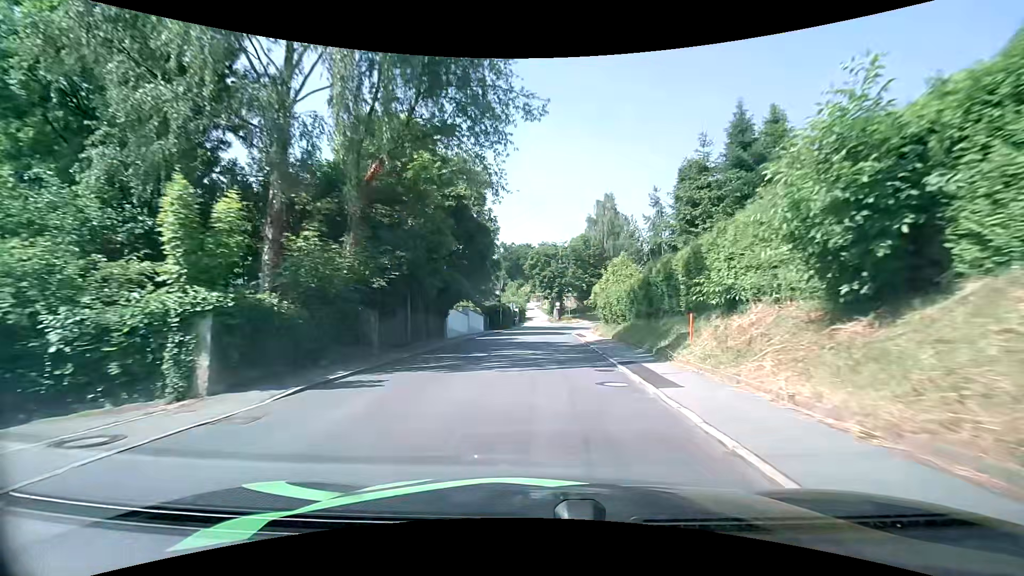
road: tertiary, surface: asphalt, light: Day
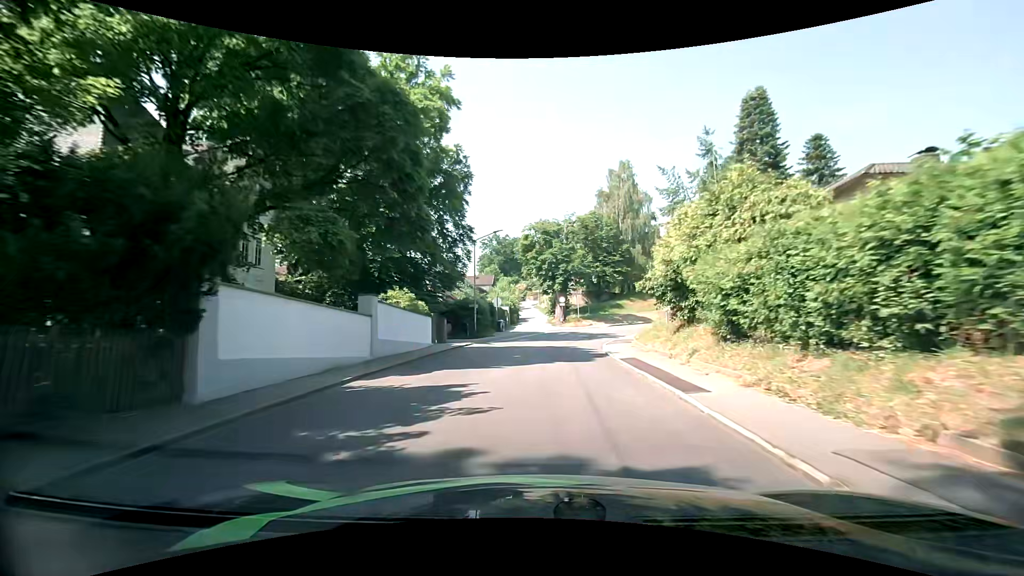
(-0.1, +21.6) m; 0°
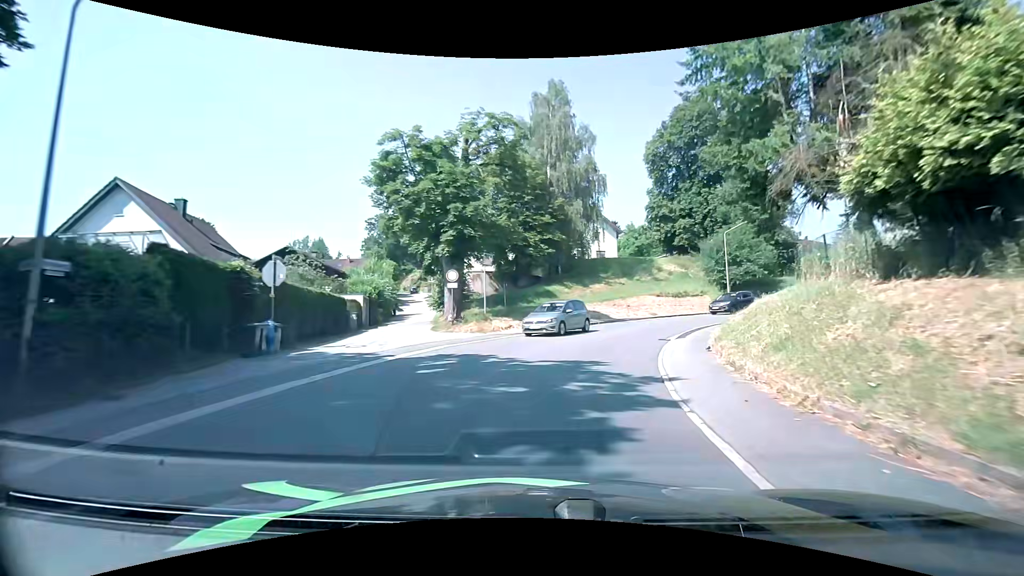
(+1.5, +27.7) m; +10°
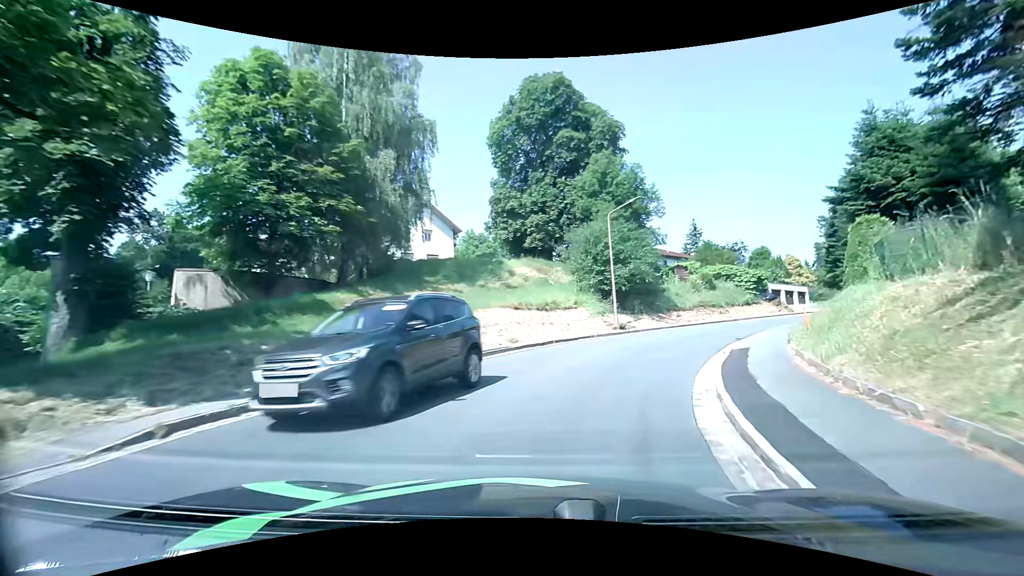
(+2.7, +19.1) m; +18°
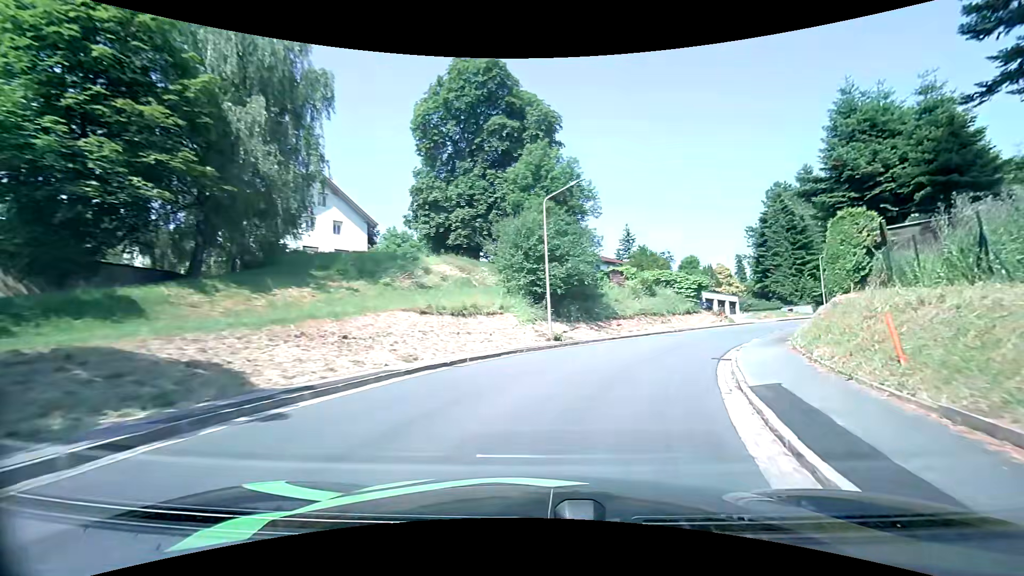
(+0.4, +6.2) m; +8°
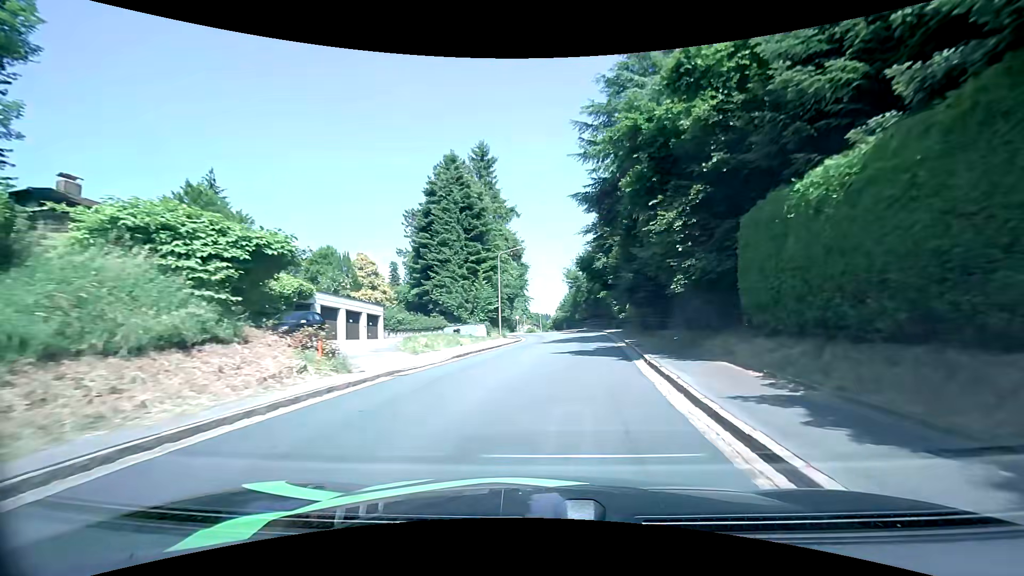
(+11.1, +28.9) m; +38°
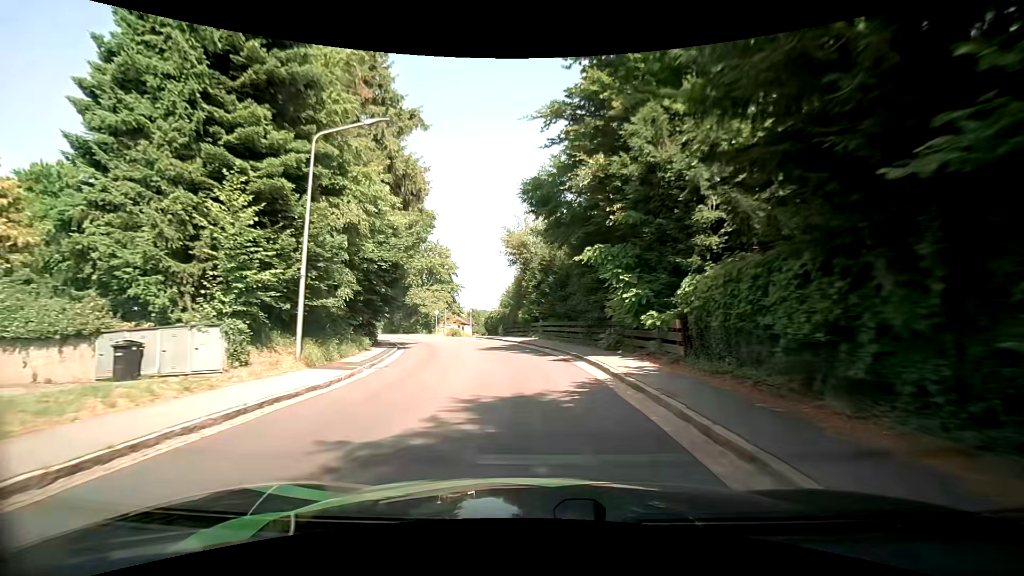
(+2.5, +26.9) m; +7°
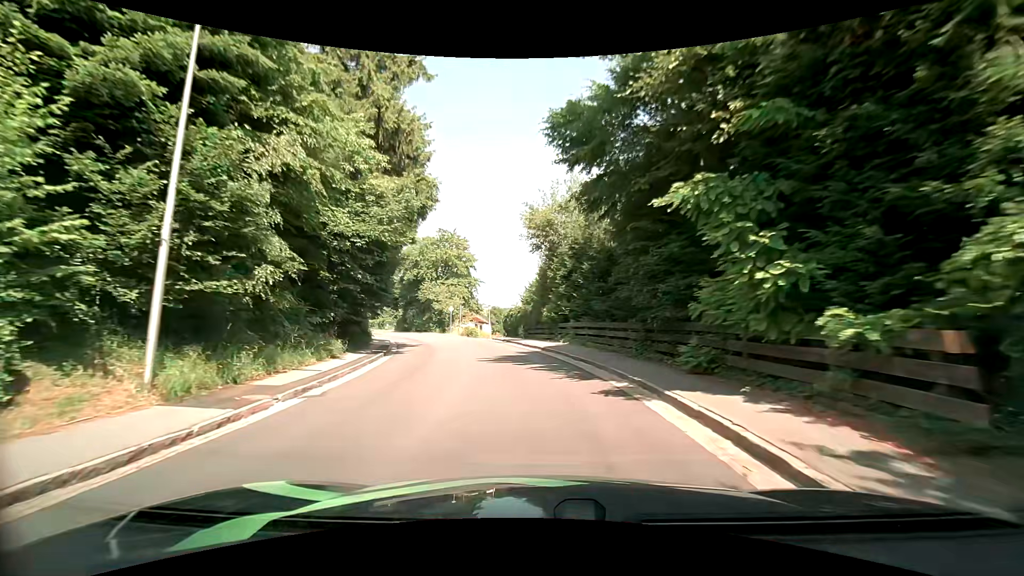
(-0.1, +6.8) m; -3°
(0, +10) (-2, +20) (-4, +30) (-7, +39) (-10, +48) (-15, +57) (-19, +66) (-24, +75) (-29, +84) (-34, +92) m
